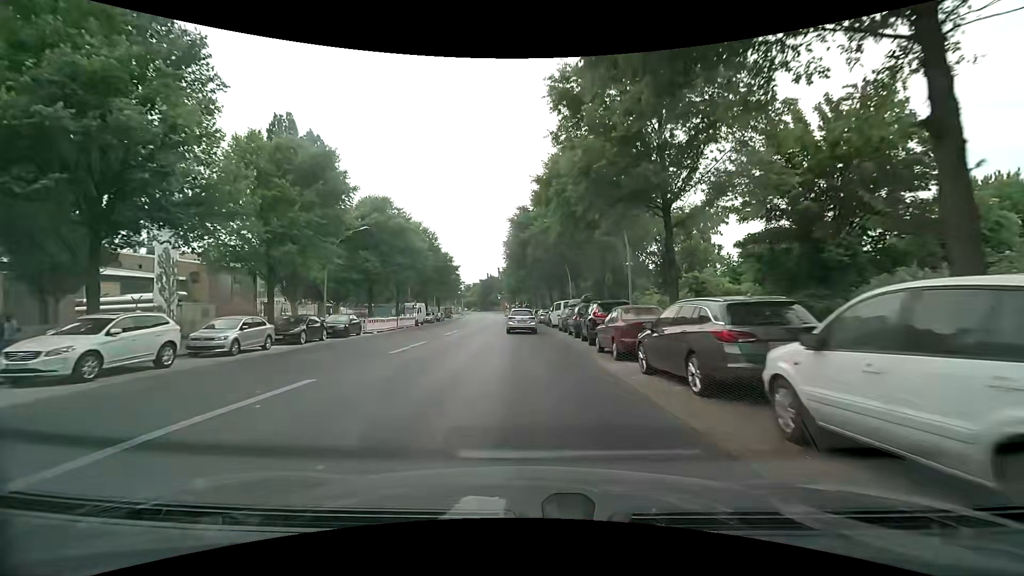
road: secondary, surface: asphalt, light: Day
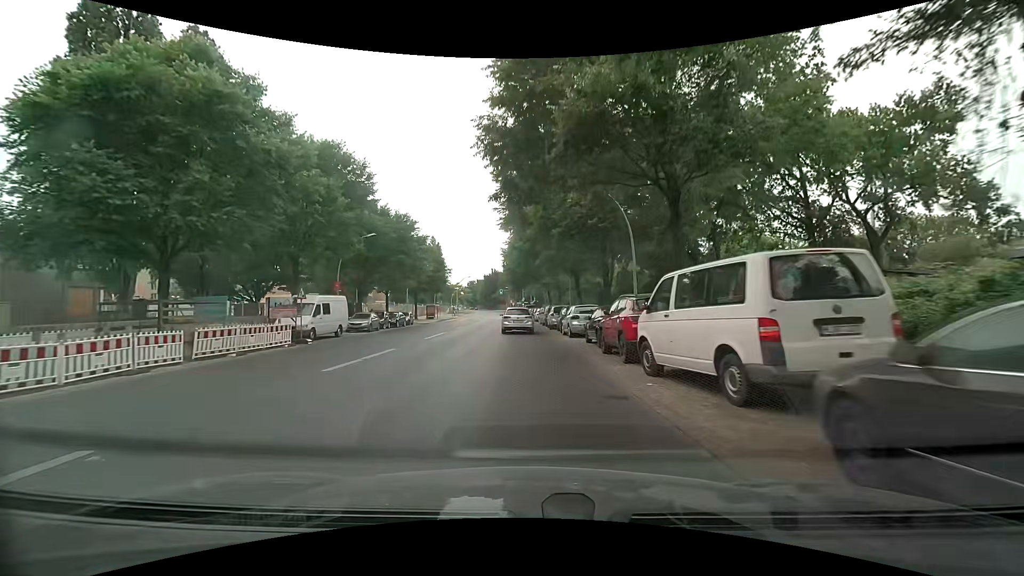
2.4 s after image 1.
(-0.1, +28.8) m; -1°
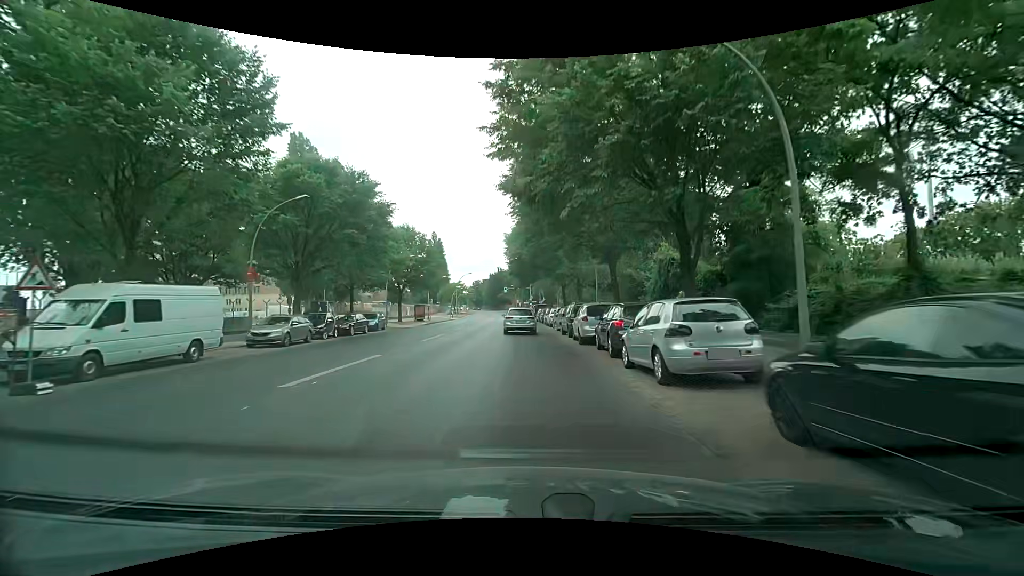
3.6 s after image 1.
(-0.2, +14.2) m; -1°
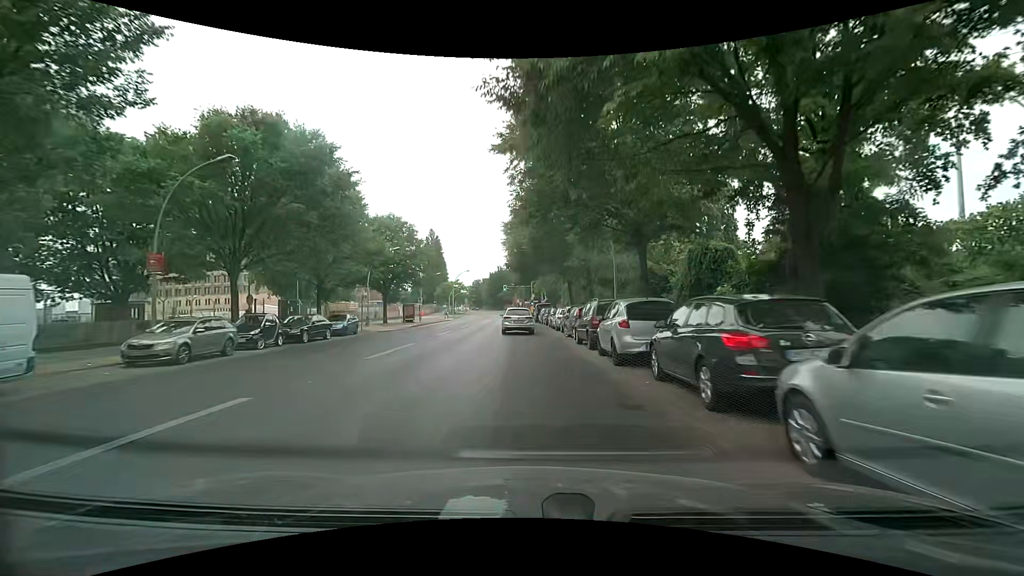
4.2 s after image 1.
(0.0, +7.1) m; 0°
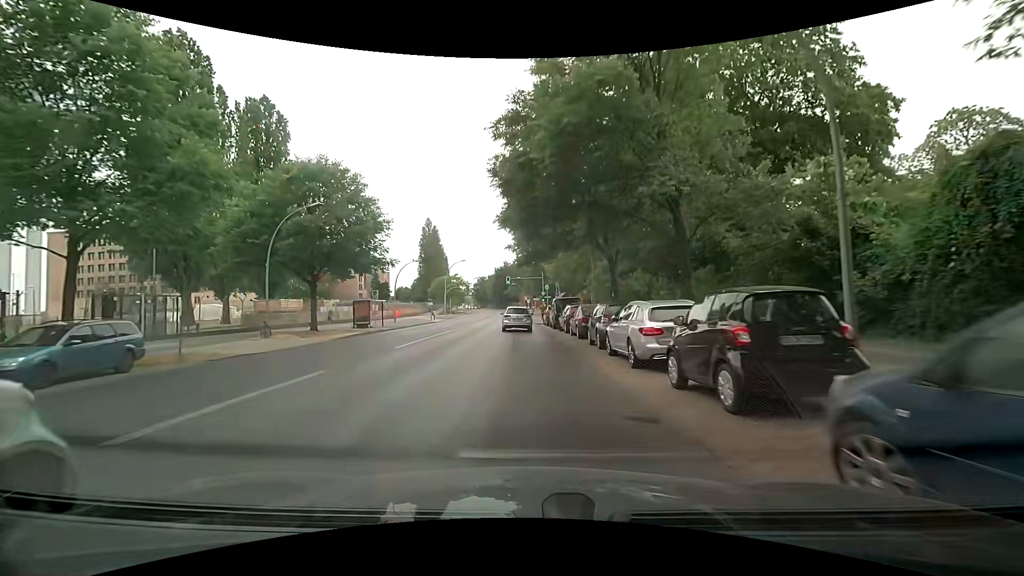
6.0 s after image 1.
(0.0, +20.8) m; -1°
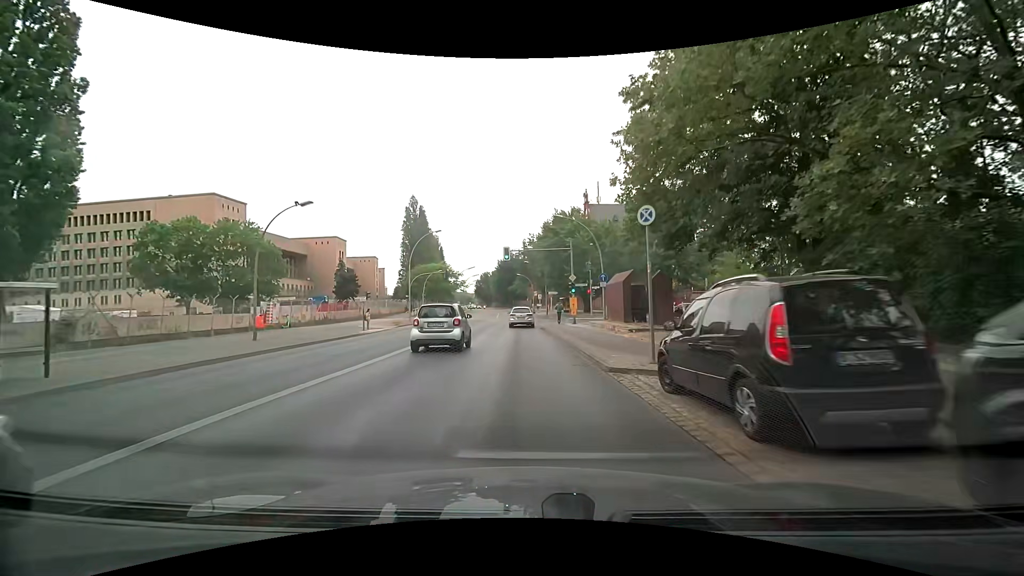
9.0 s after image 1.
(-0.5, +33.4) m; 0°
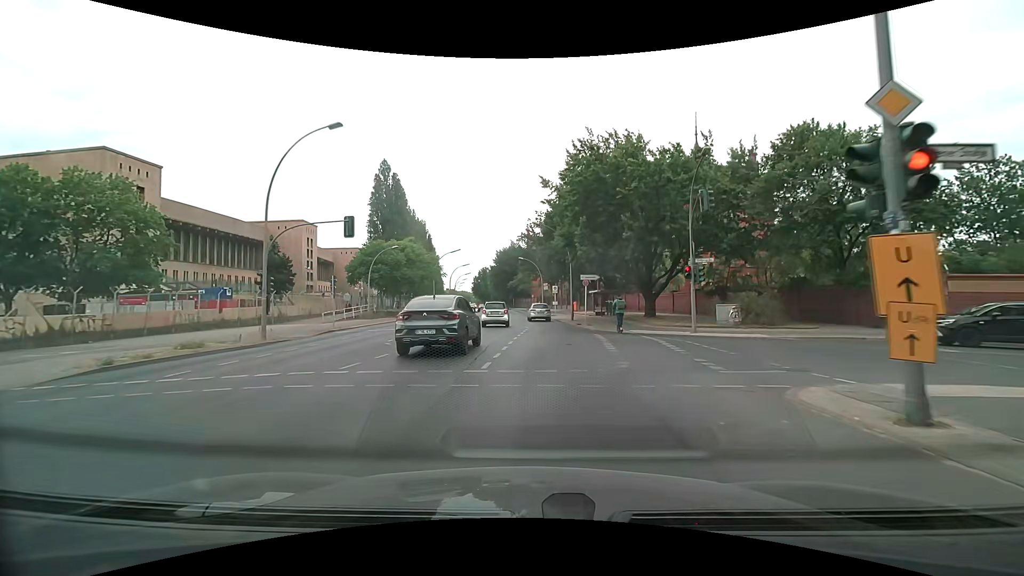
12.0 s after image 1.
(-0.6, +32.6) m; -1°
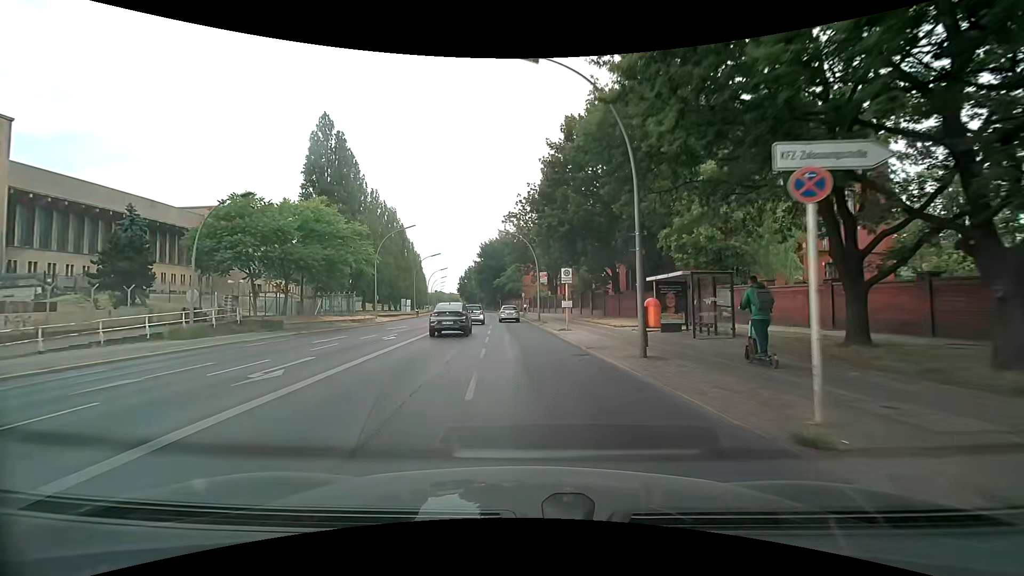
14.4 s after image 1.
(+0.7, +27.1) m; +1°
